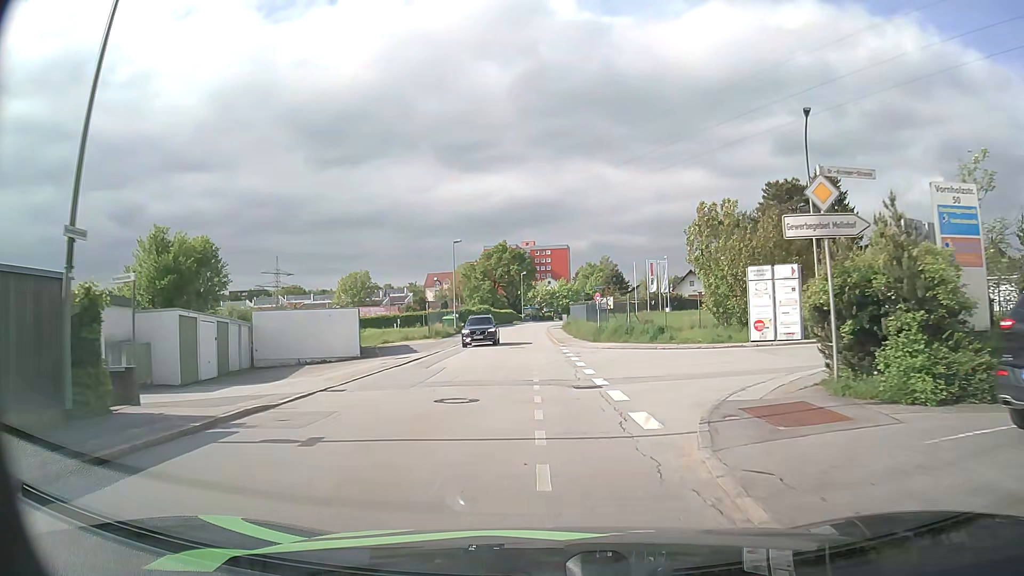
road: residential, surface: asphalt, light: Day
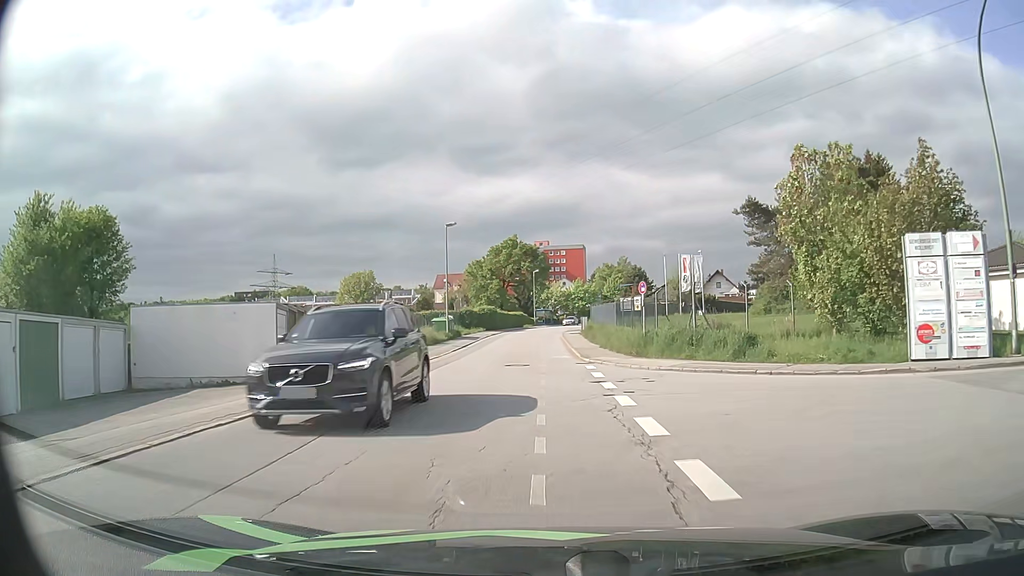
(-0.2, +12.3) m; -2°
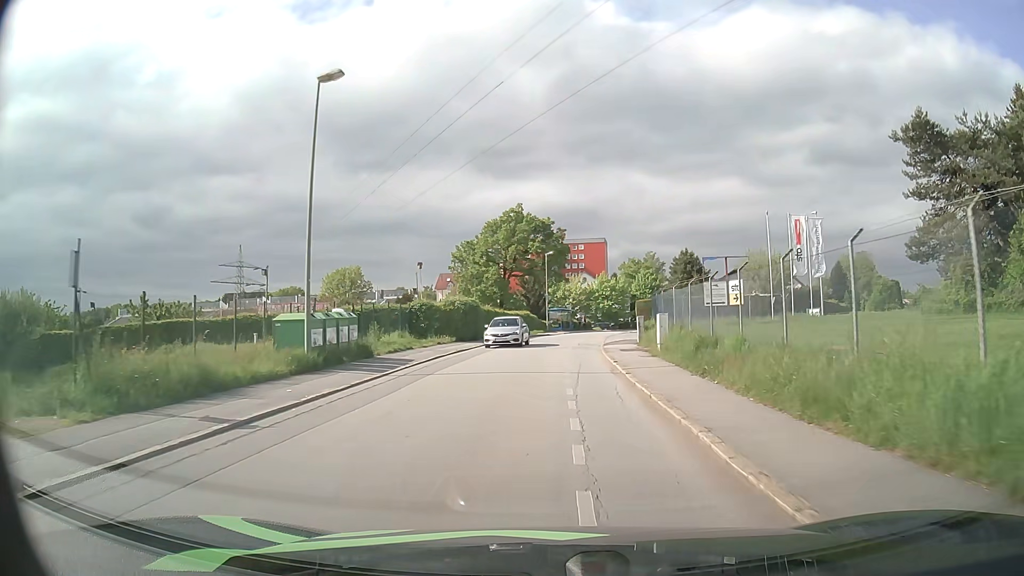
(-0.2, +30.7) m; -1°
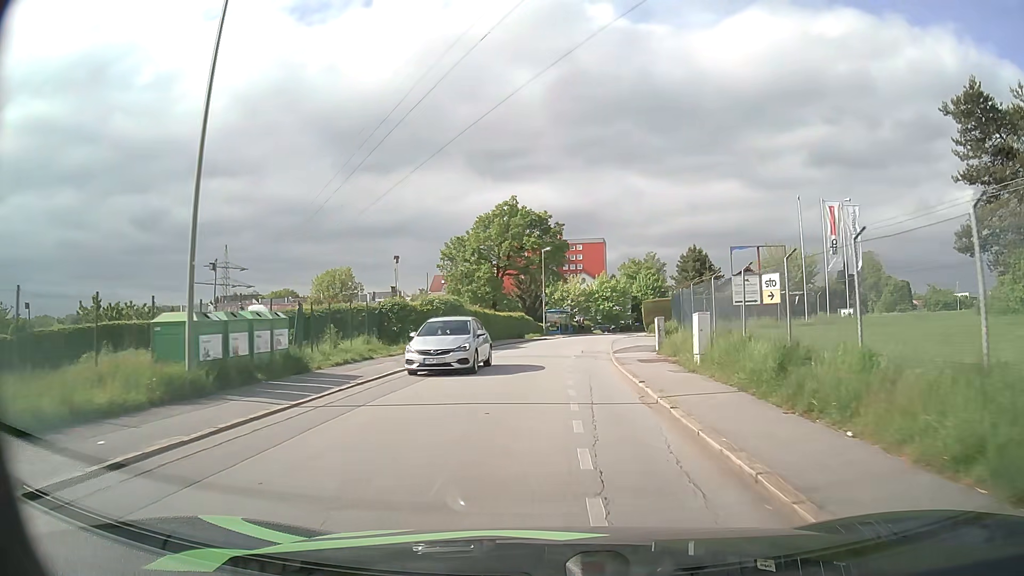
(0.0, +6.2) m; 0°
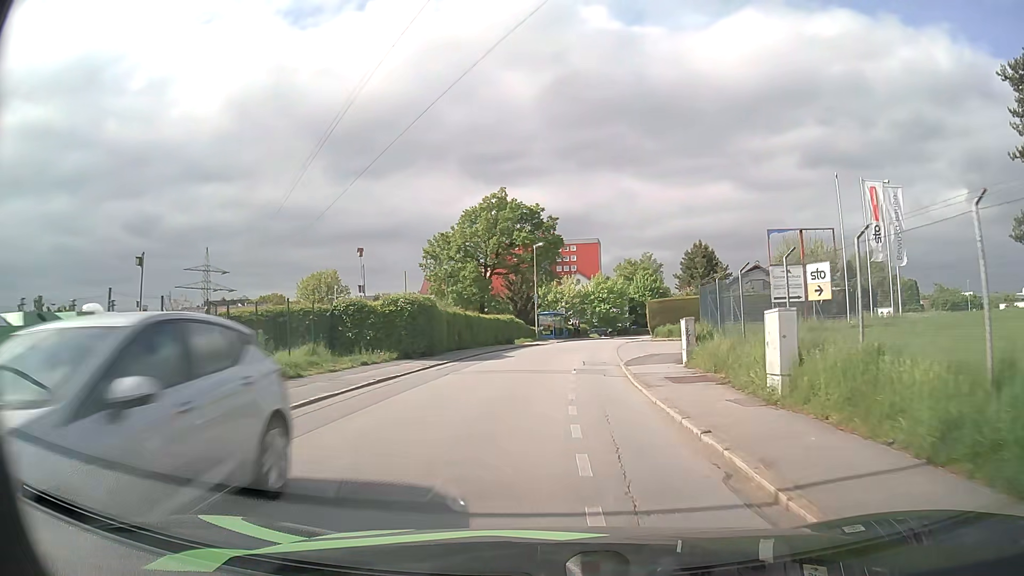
(0.0, +6.2) m; 0°
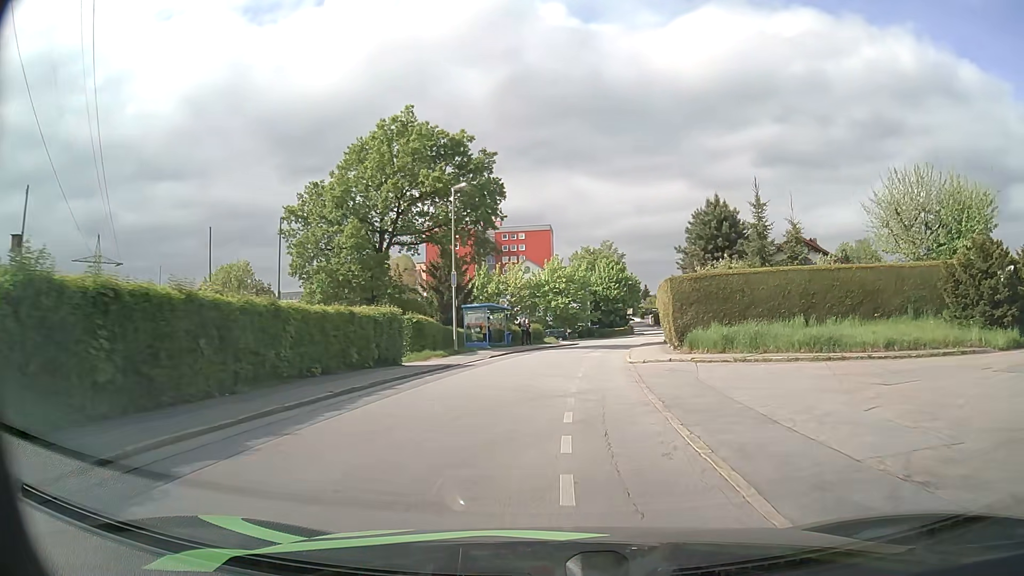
(+0.9, +24.8) m; +4°
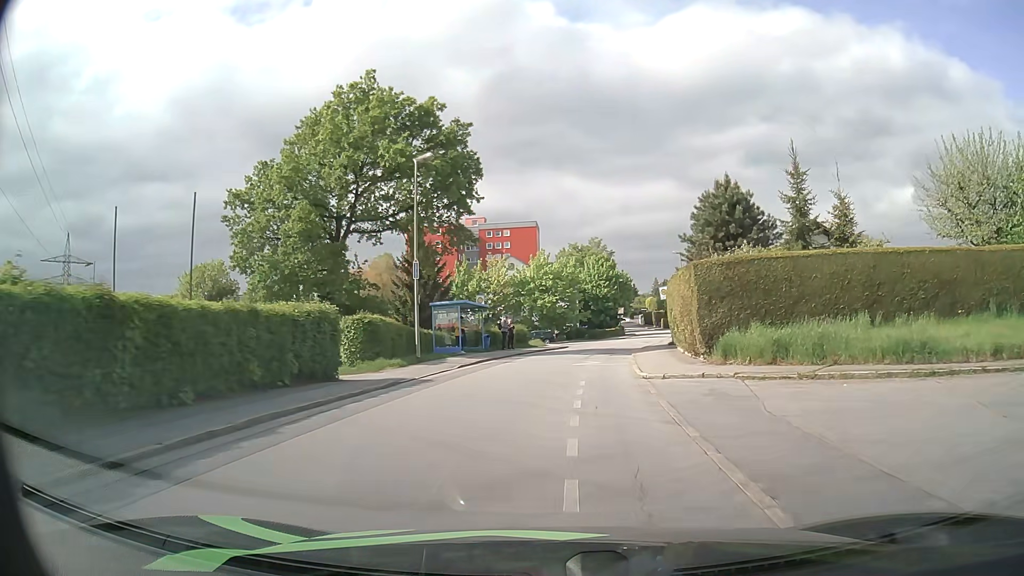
(+0.1, +6.2) m; +1°
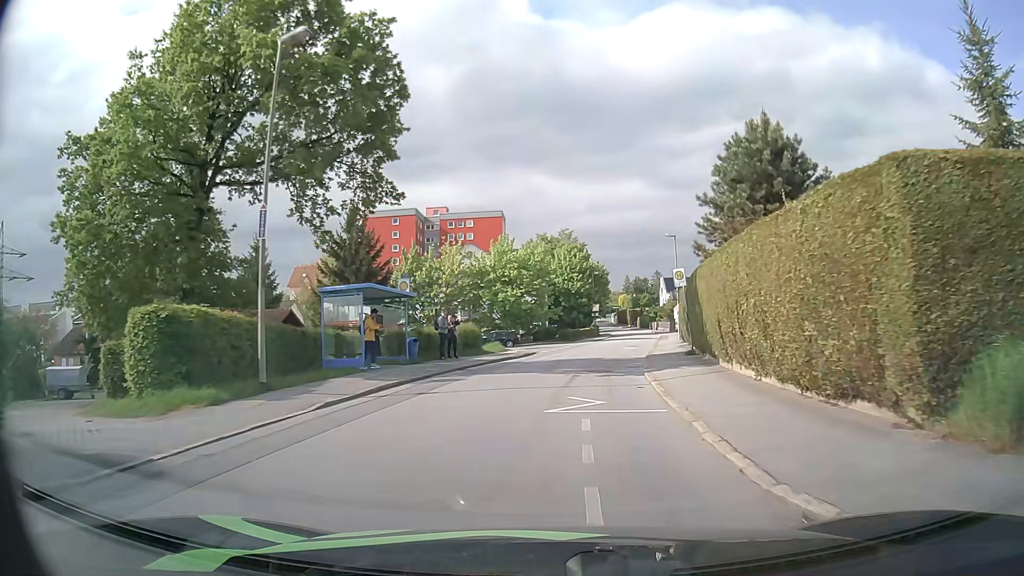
(+0.3, +12.2) m; +3°
(0, +10) (+1, +20) (+3, +30) (+4, +40) (+6, +50) (+8, +59) (+10, +69) (+11, +79) (+13, +89) (+14, +99) m
